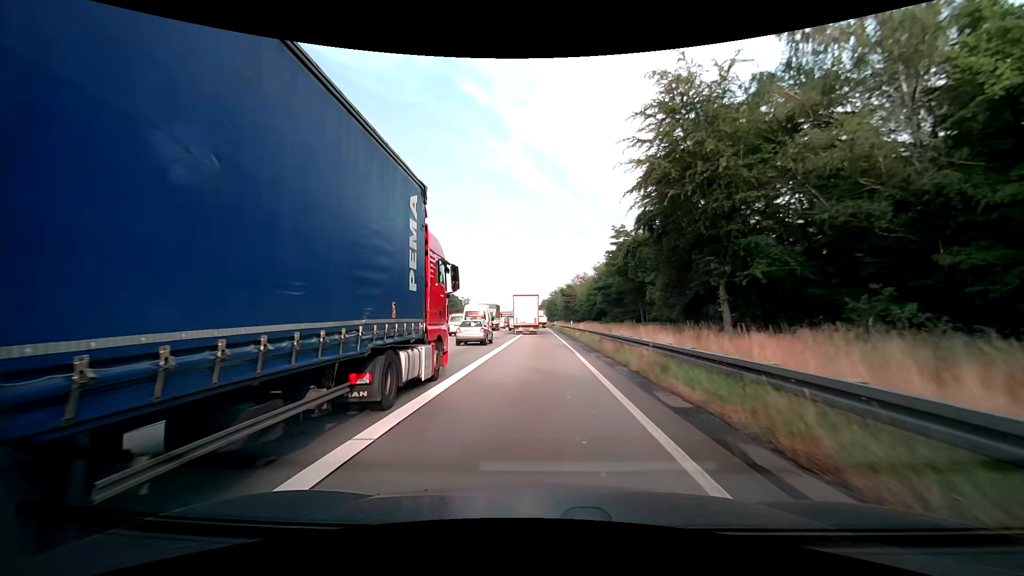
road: motorway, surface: asphalt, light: Day
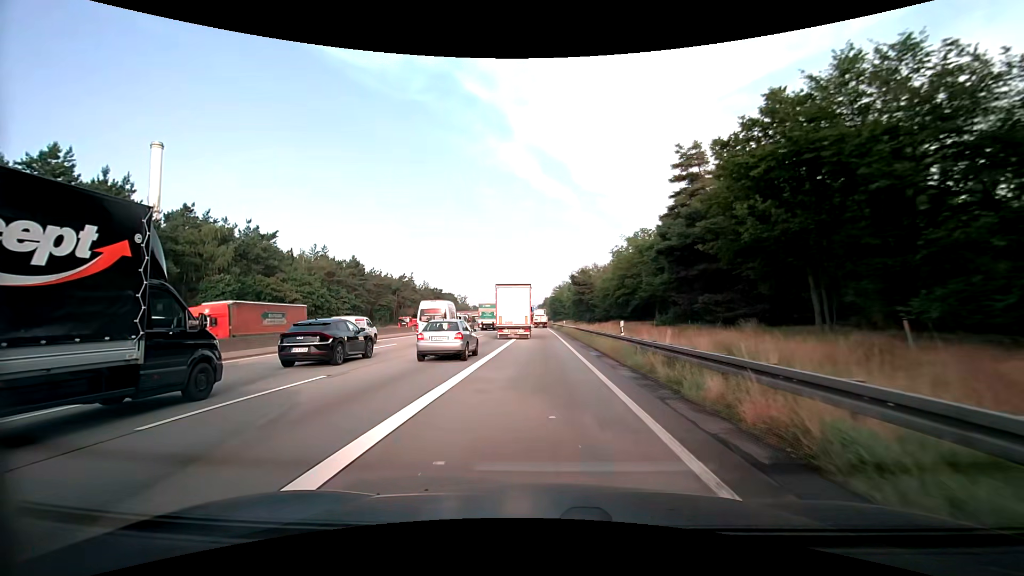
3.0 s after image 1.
(0.0, +31.9) m; +1°
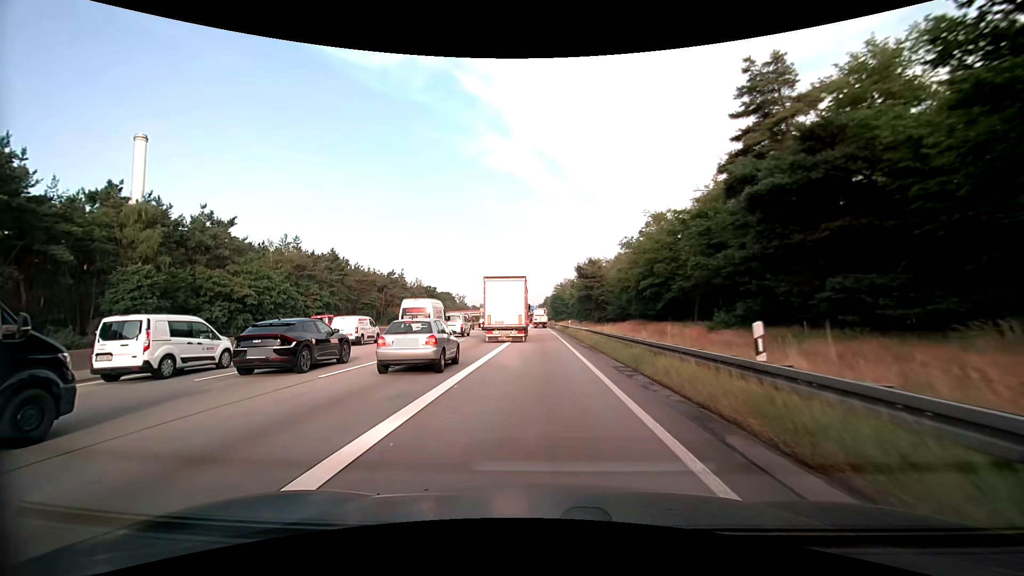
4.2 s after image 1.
(-0.2, +12.5) m; 0°
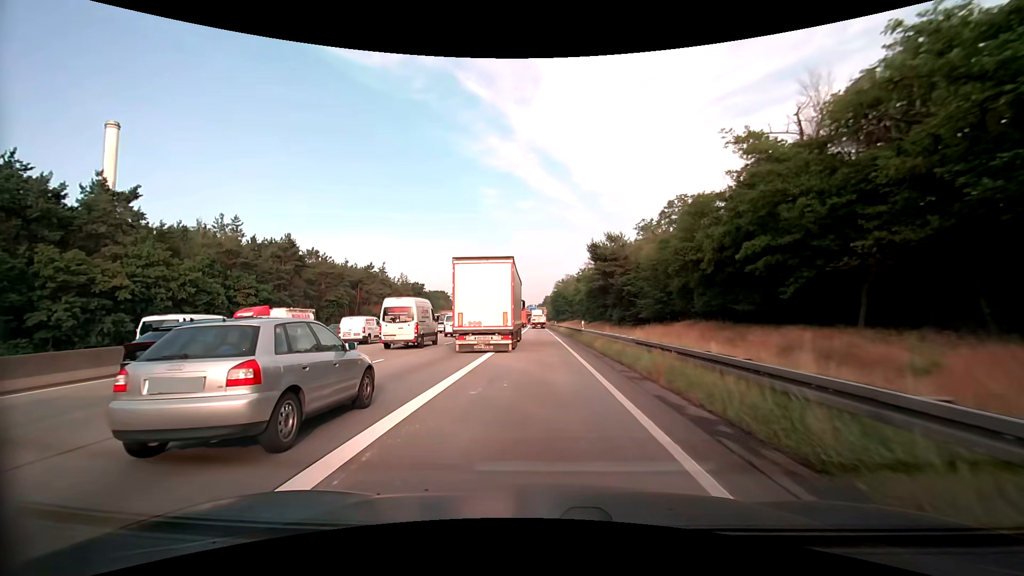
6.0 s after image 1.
(-0.1, +18.7) m; 0°
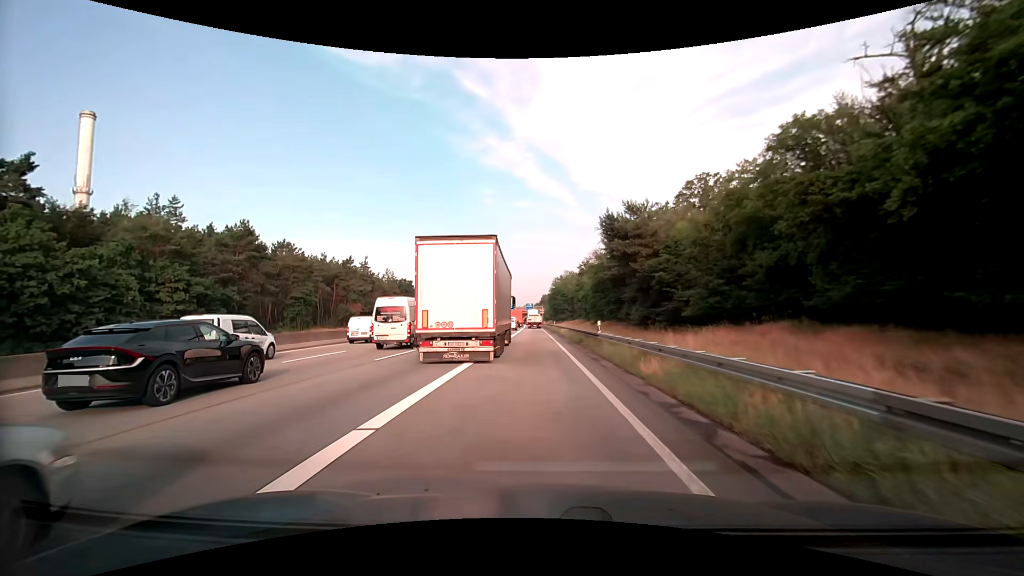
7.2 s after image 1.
(0.0, +12.2) m; 0°
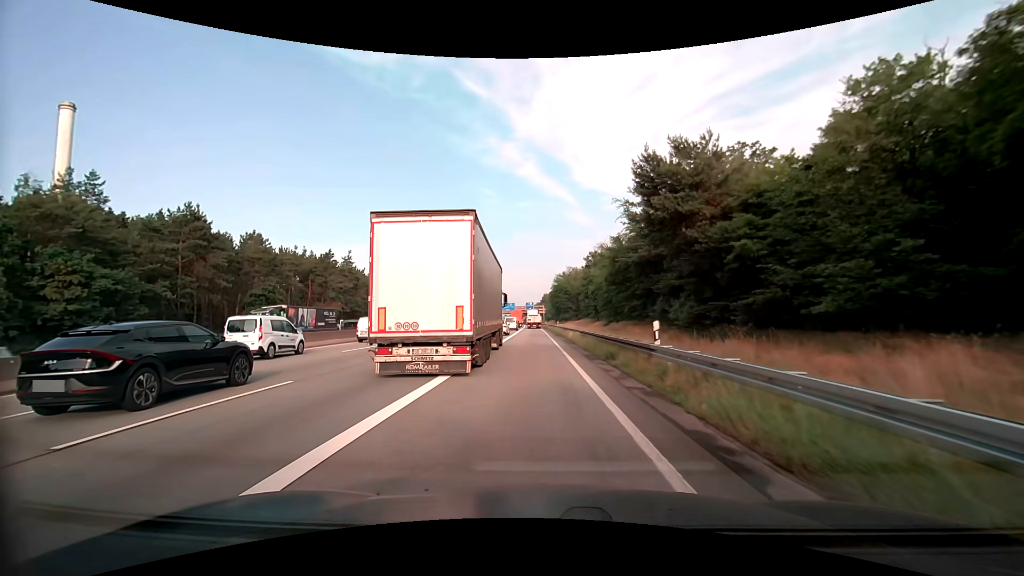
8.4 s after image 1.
(0.0, +12.1) m; 0°
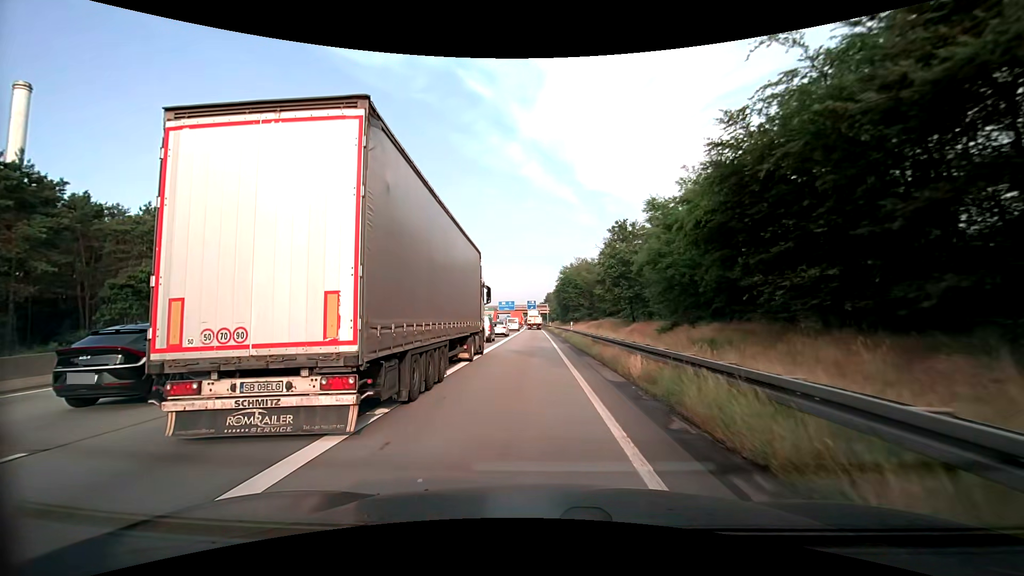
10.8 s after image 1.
(0.0, +24.5) m; 0°
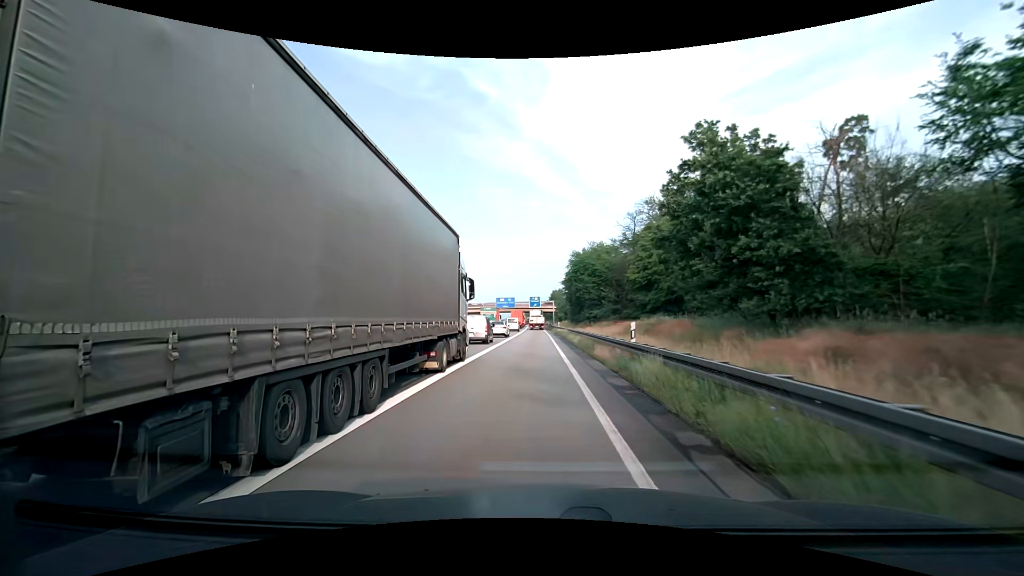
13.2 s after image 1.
(0.0, +26.0) m; 0°
(0, +10) (0, +20) (0, +30) (0, +40) (0, +50) (0, +60) (0, +70) (-1, +80) (-1, +90) (-1, +100) m
